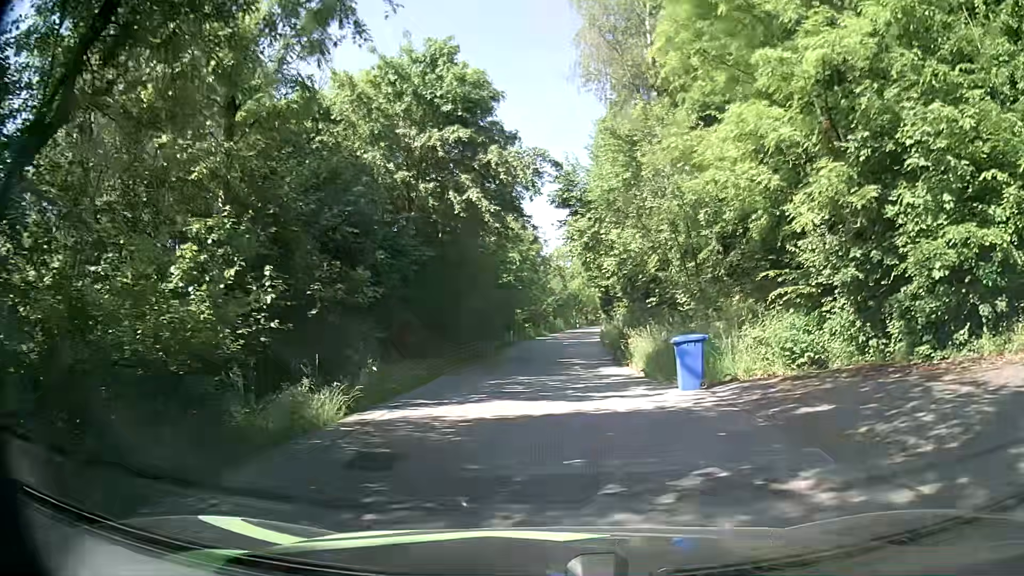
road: residential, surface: asphalt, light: Day
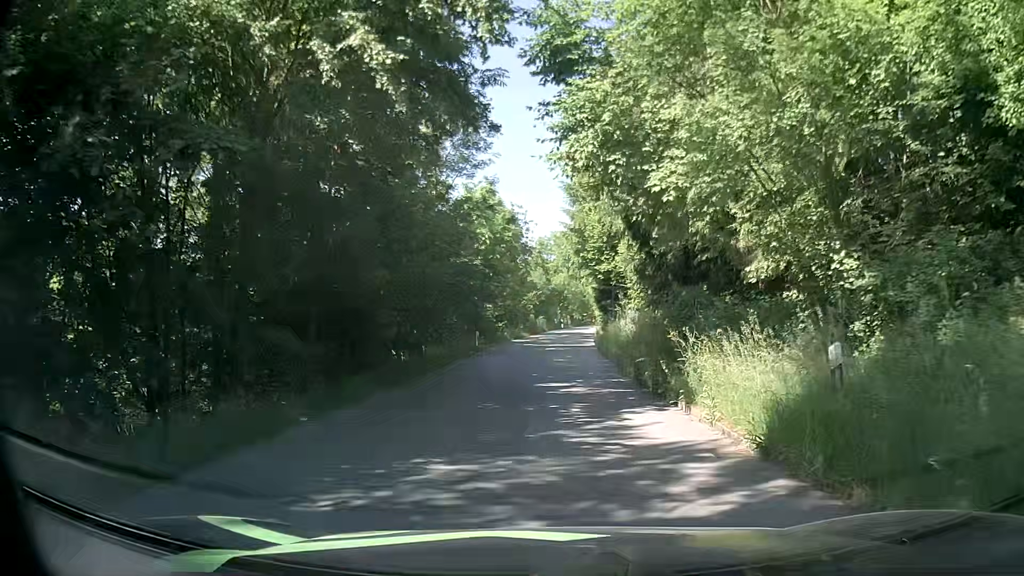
(+0.1, +11.6) m; 0°
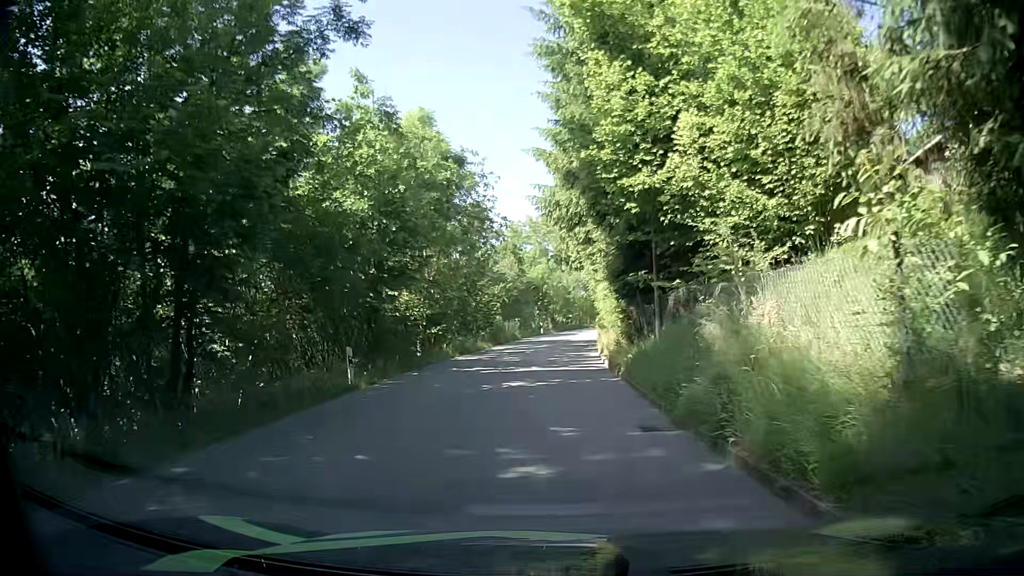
(+0.9, +19.3) m; +3°
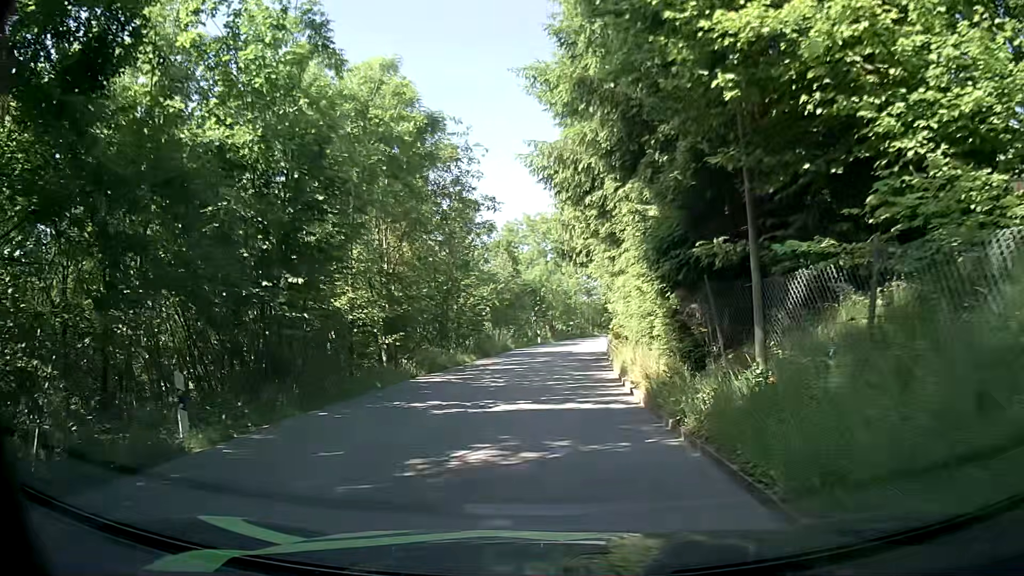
(+0.1, +7.4) m; -1°
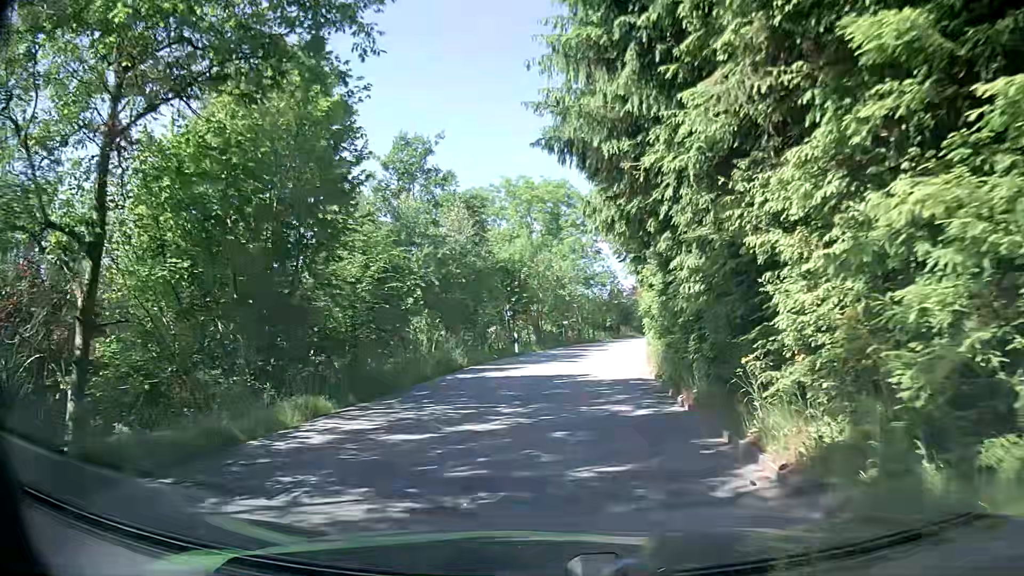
(+0.4, +19.3) m; +3°
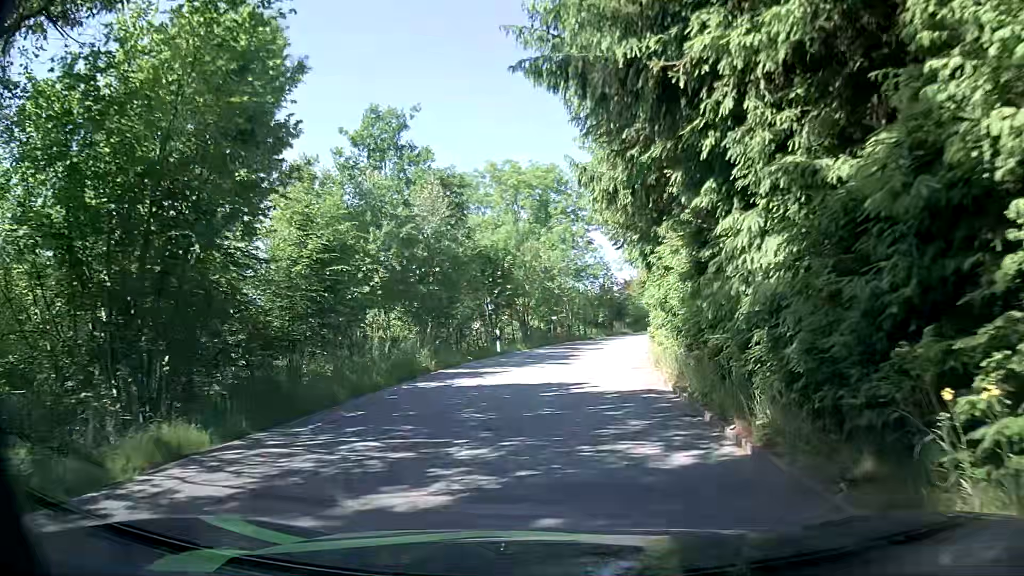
(0.0, +4.2) m; +2°
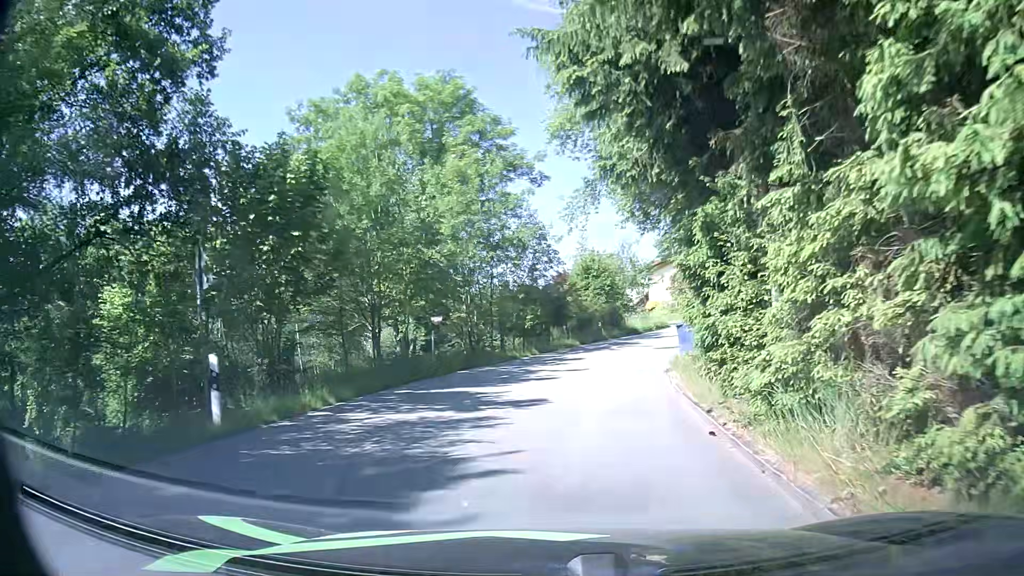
(+0.8, +20.4) m; +6°
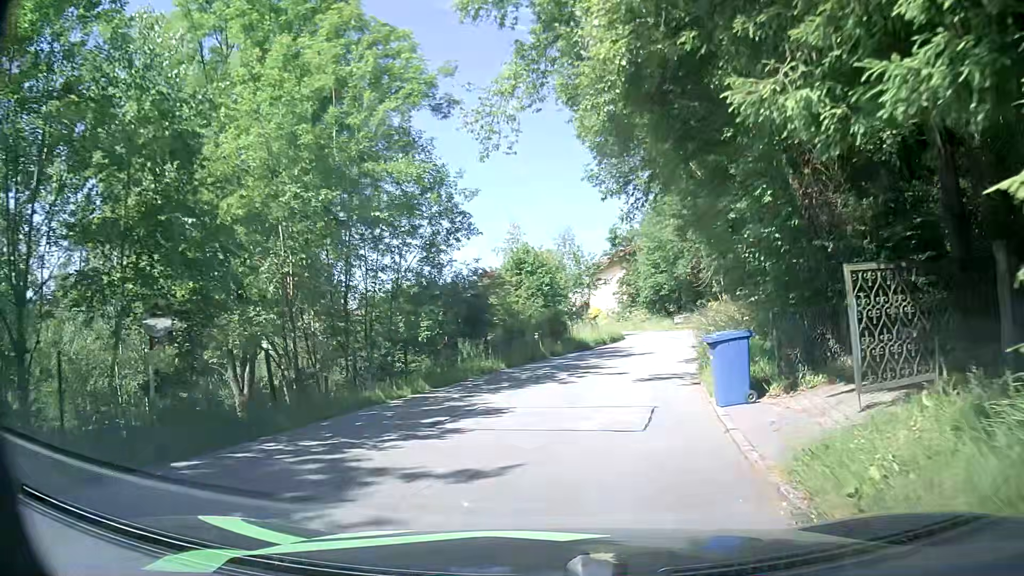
(+0.6, +11.7) m; +4°
(+1, +10) (+3, +20) (+6, +29) (+9, +39) (+10, +49) (+9, +59) (+7, +68) (+4, +78) (+2, +88) (0, +97) m
